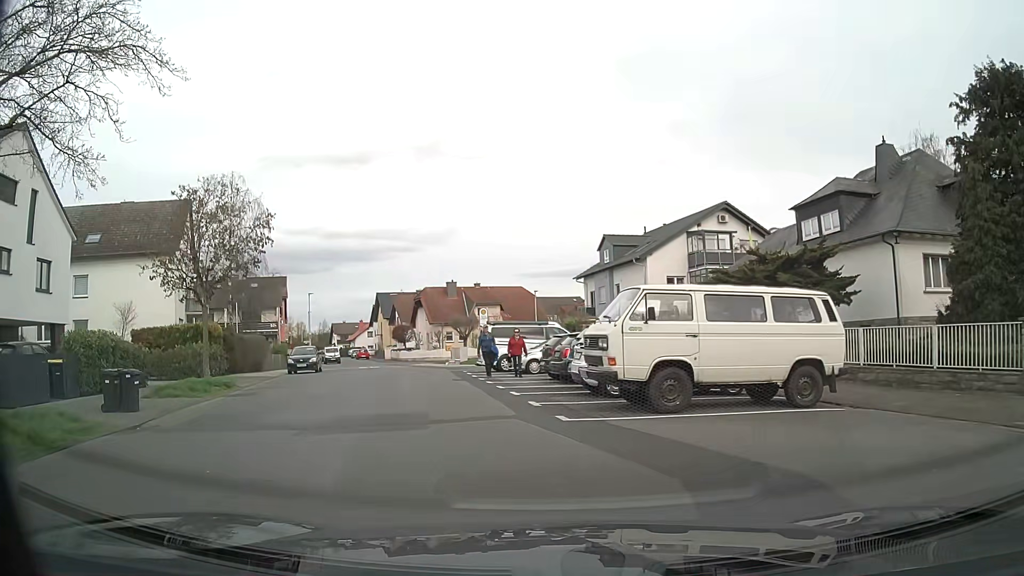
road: residential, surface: asphalt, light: Day
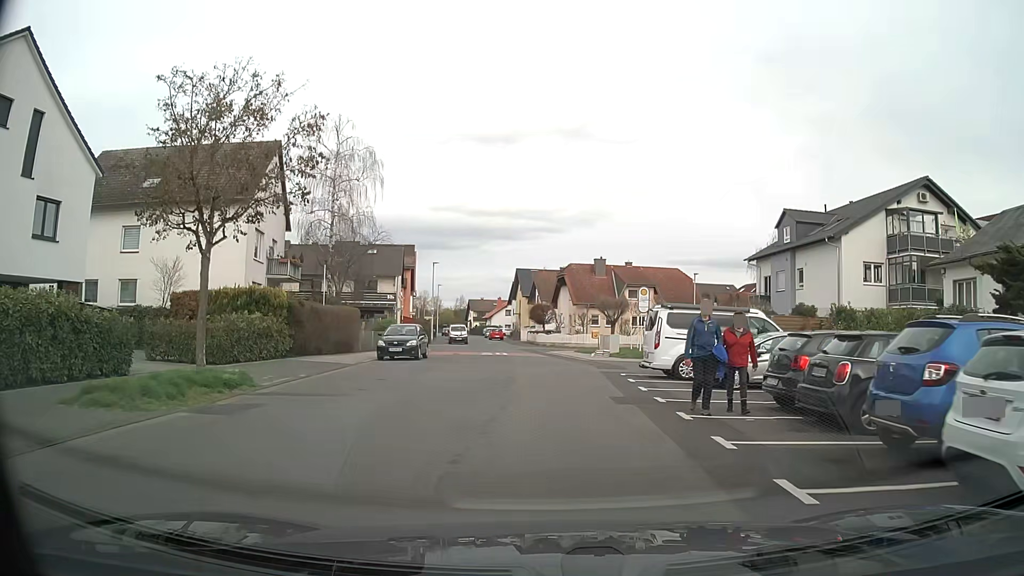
(-1.4, +9.6) m; -12°
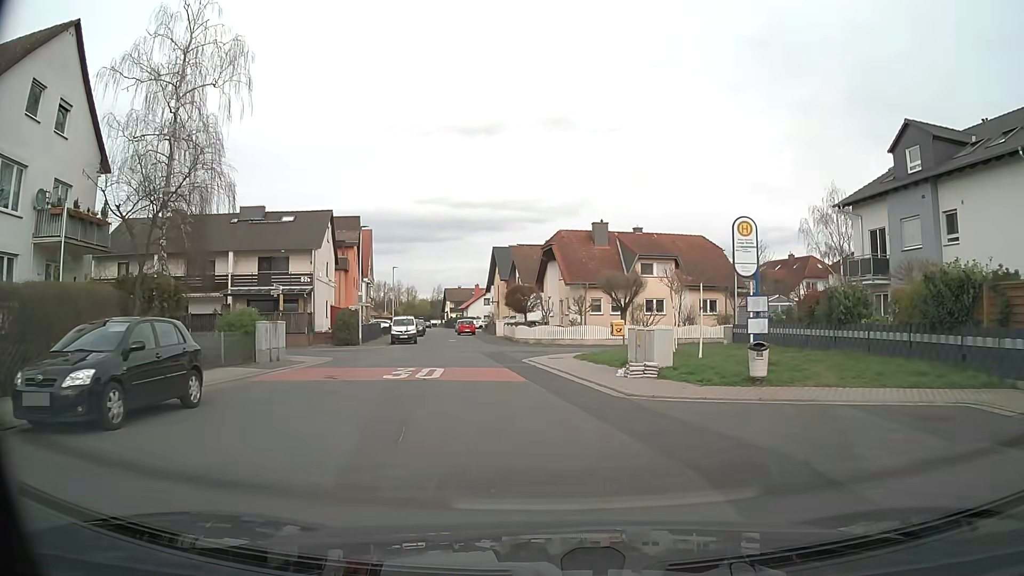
(+0.3, +19.4) m; 0°
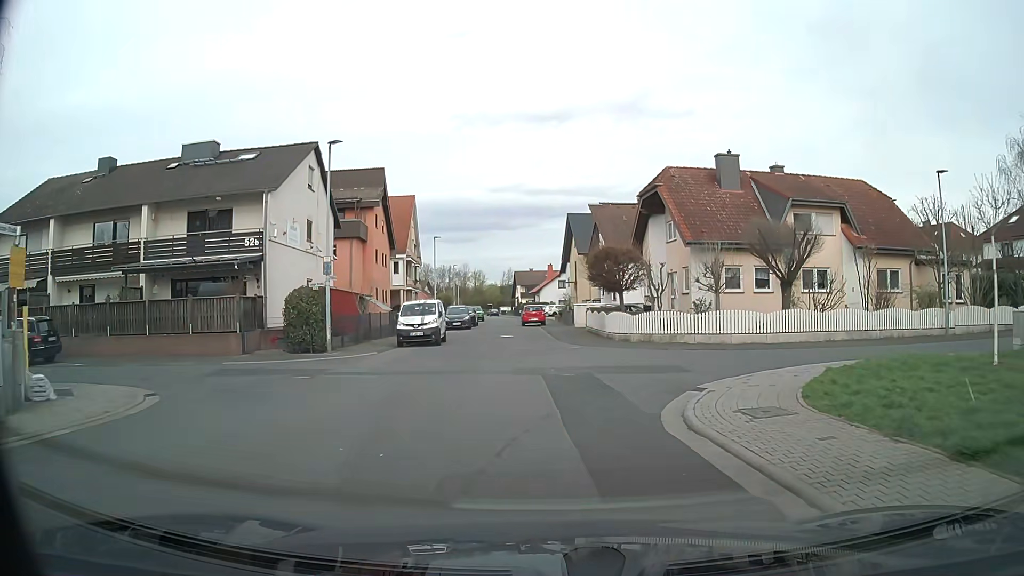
(-1.0, +18.1) m; -6°
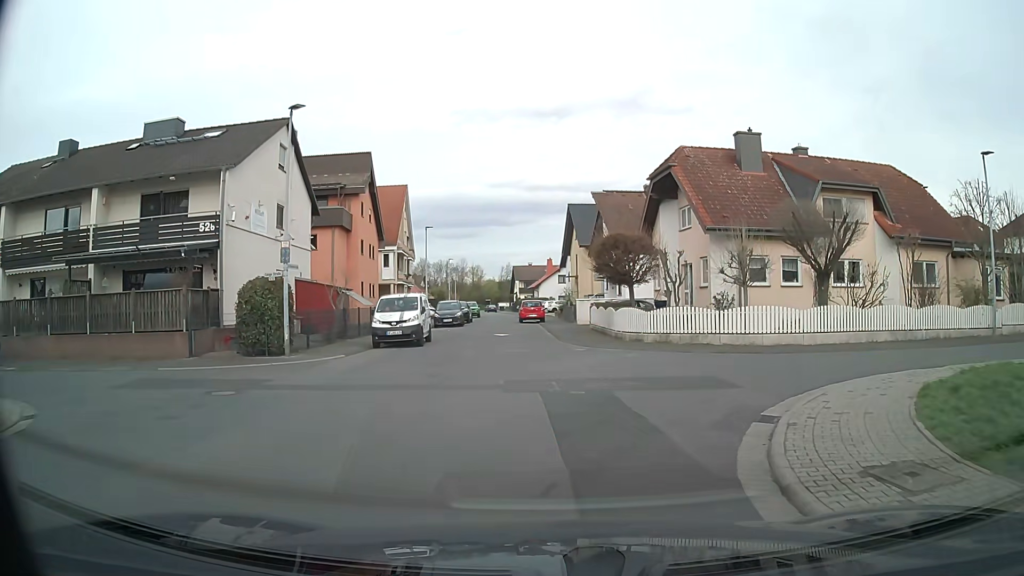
(0.0, +3.7) m; 0°
